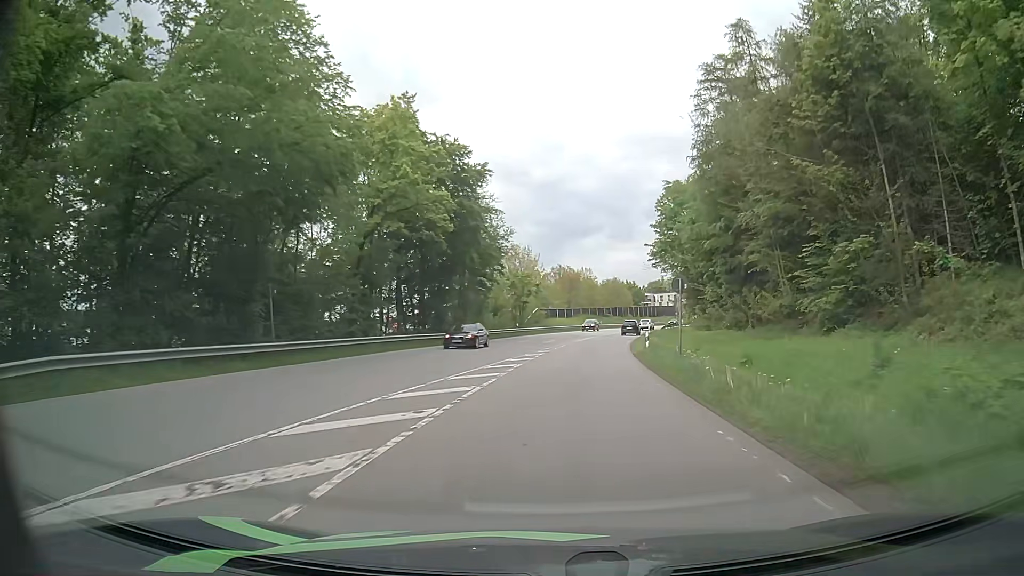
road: secondary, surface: asphalt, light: Day
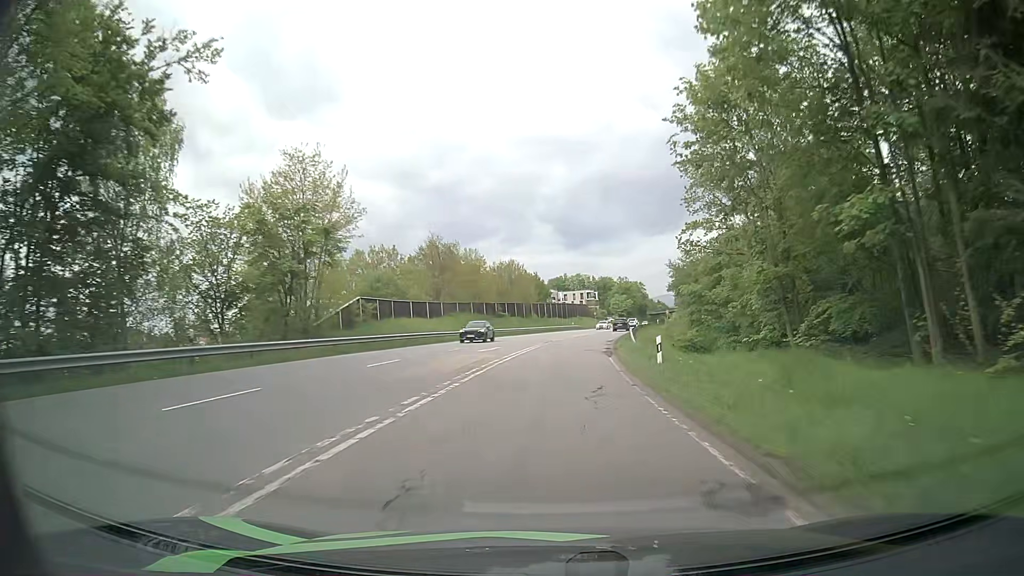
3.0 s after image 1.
(+3.9, +51.3) m; +8°
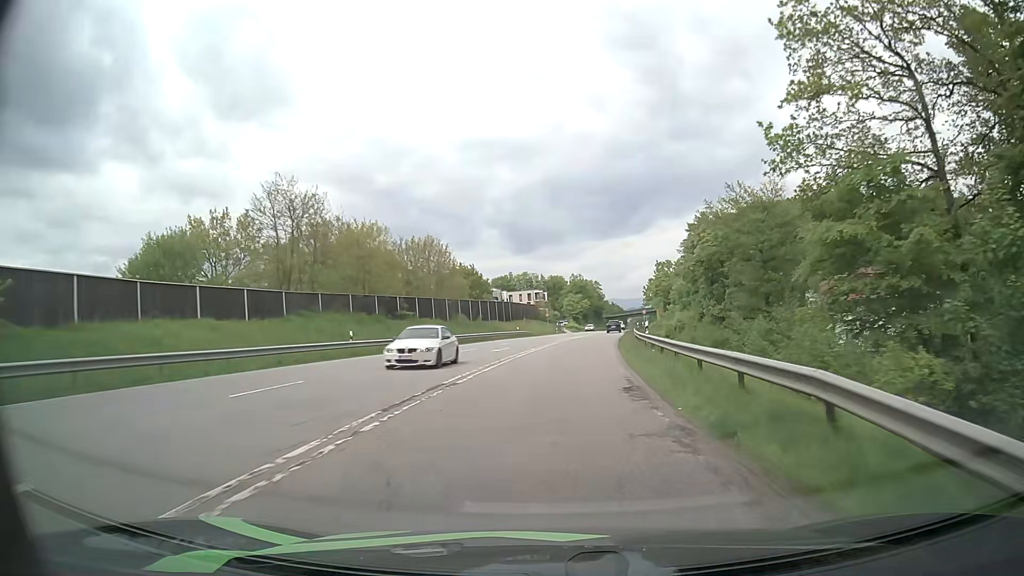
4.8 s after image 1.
(+1.4, +33.0) m; +5°
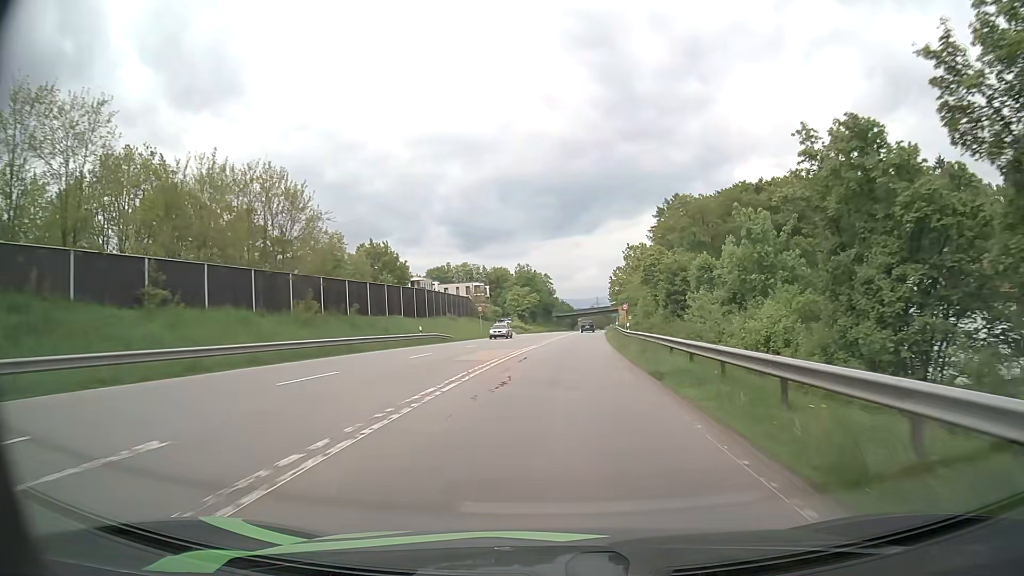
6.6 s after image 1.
(+1.1, +33.6) m; +4°
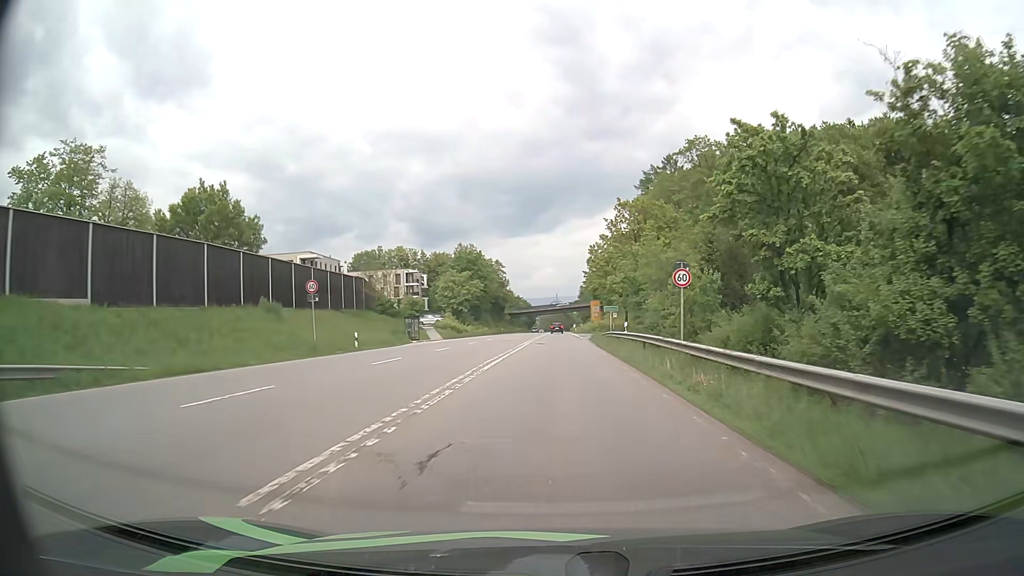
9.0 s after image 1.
(+1.8, +42.7) m; +4°
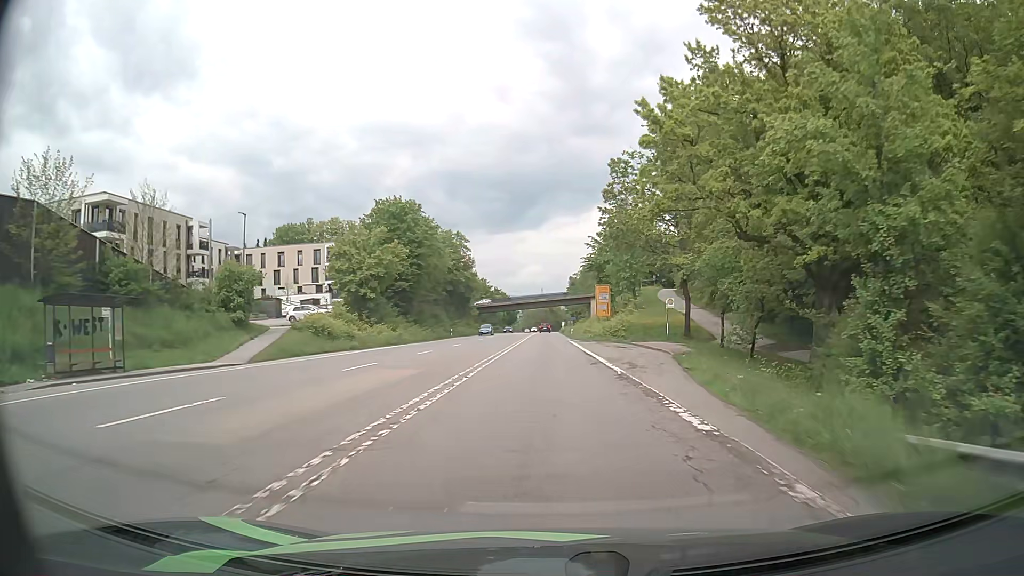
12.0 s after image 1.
(+0.7, +48.2) m; +1°
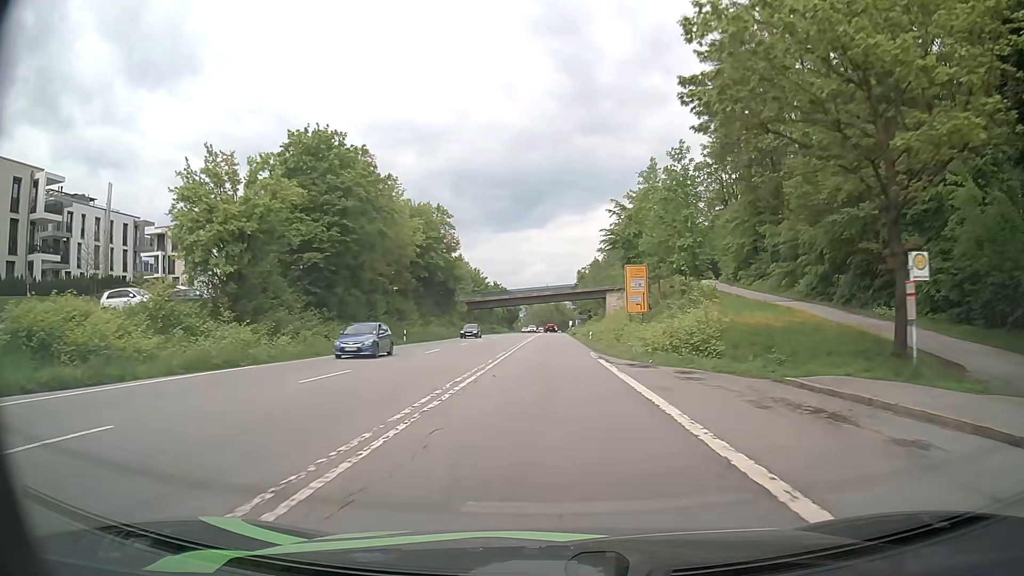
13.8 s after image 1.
(-0.1, +27.2) m; 0°
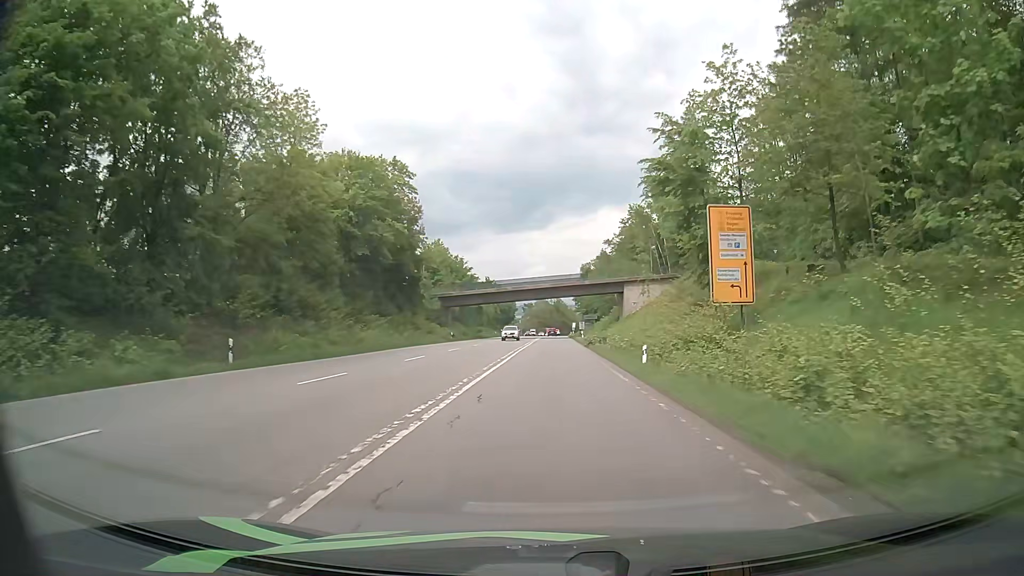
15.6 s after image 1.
(0.0, +28.4) m; 0°
(0, +10) (0, +20) (0, +30) (0, +40) (0, +50) (0, +60) (+1, +70) (+1, +80) (+1, +90) (+1, +100) m
